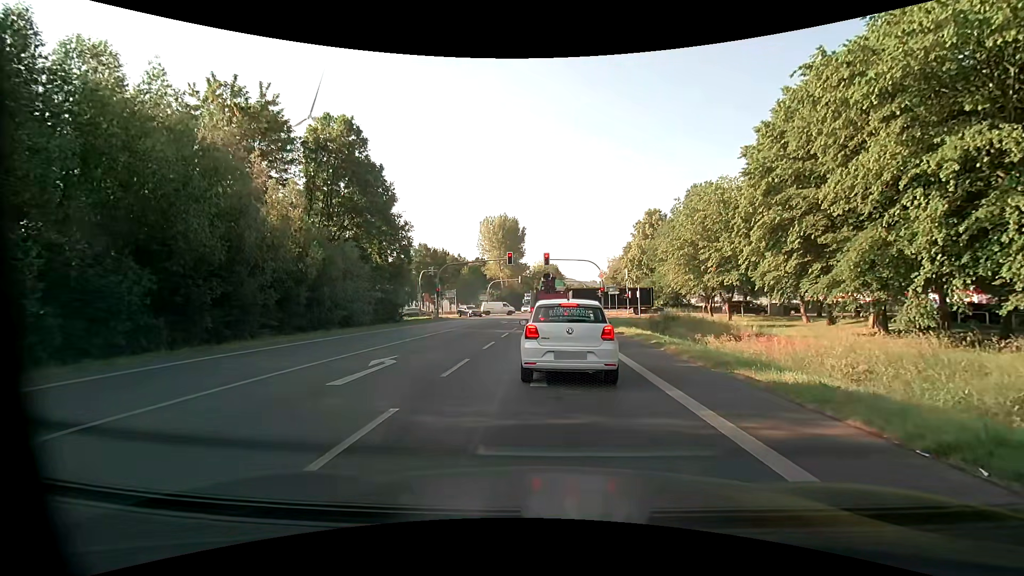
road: primary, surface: asphalt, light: Day
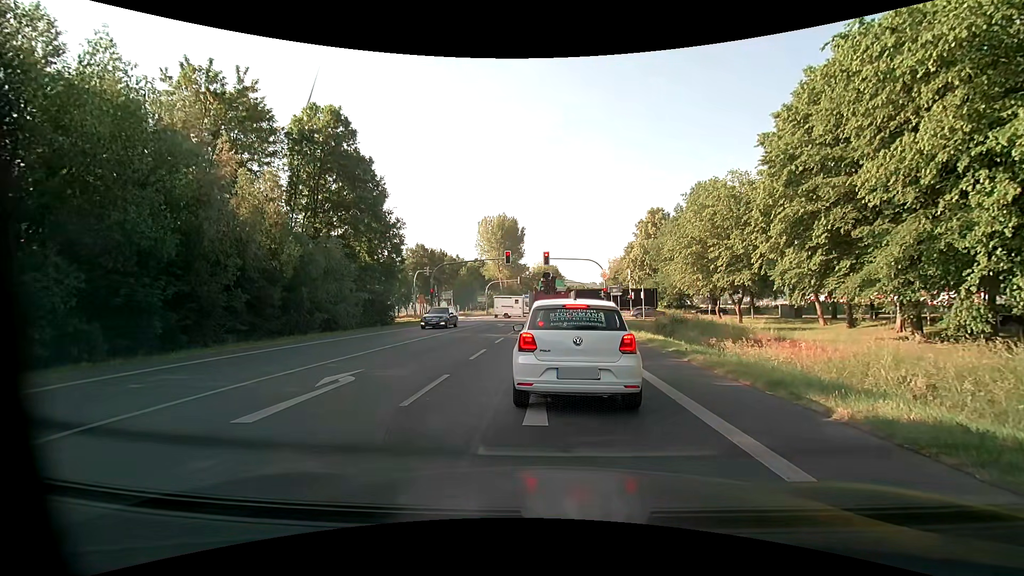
(-0.1, +2.5) m; -1°
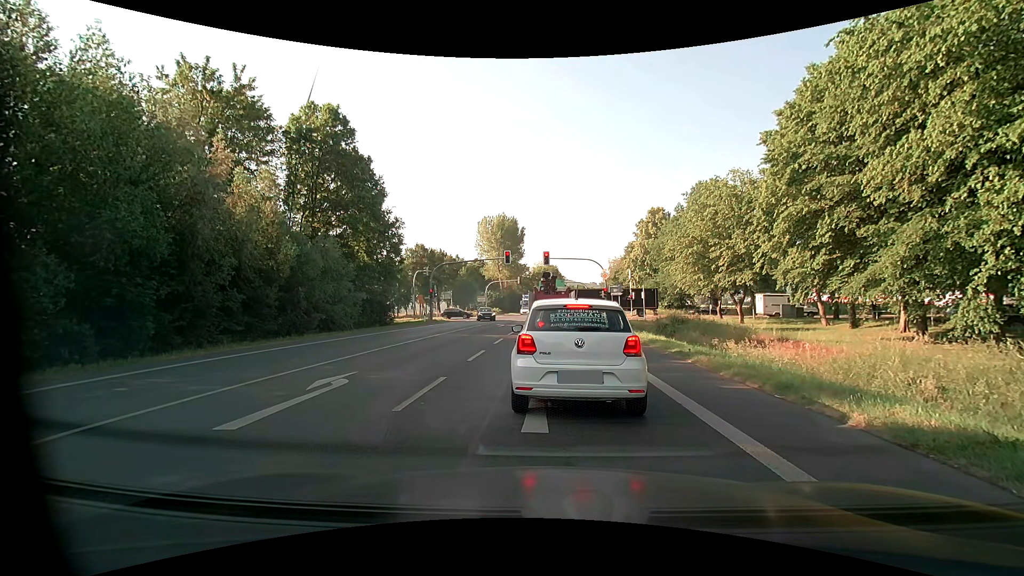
(0.0, +0.4) m; 0°
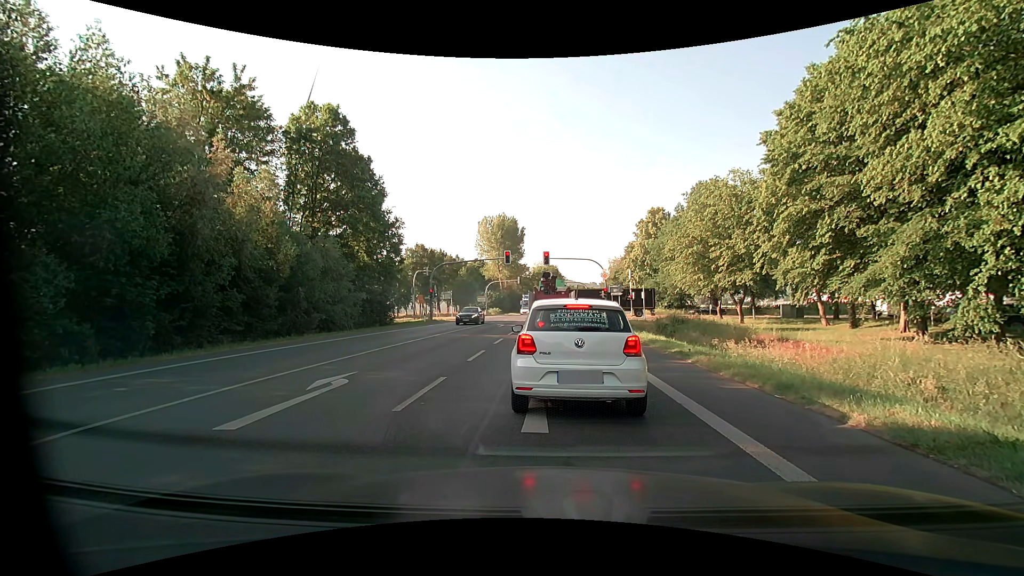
(0.0, 0.0) m; 0°
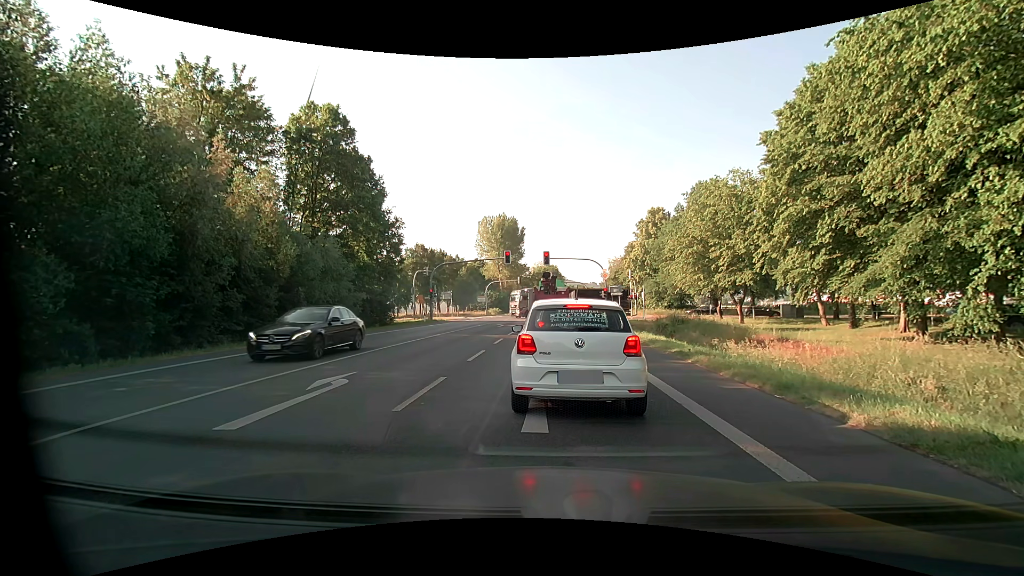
(0.0, 0.0) m; 0°
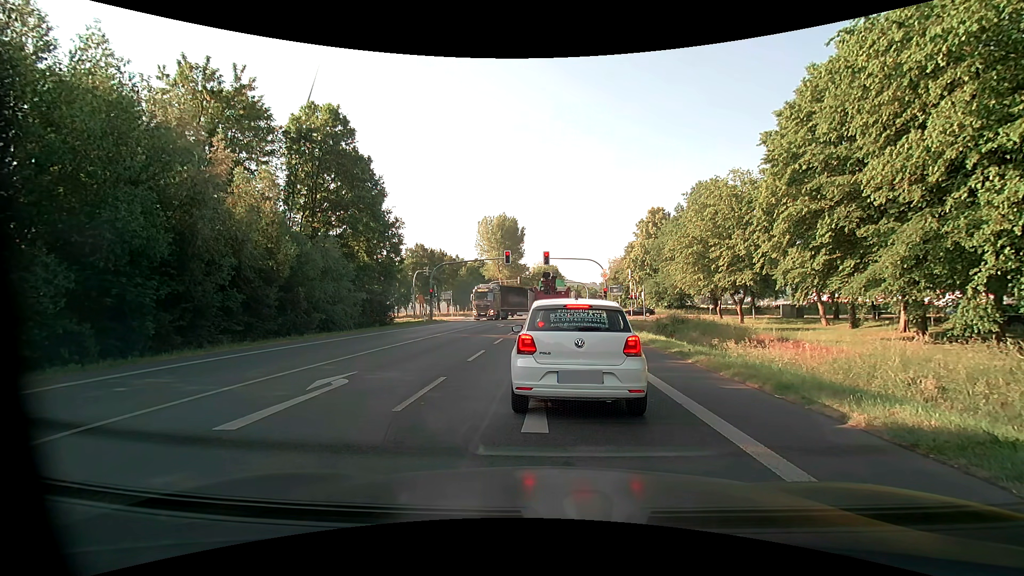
(0.0, 0.0) m; 0°
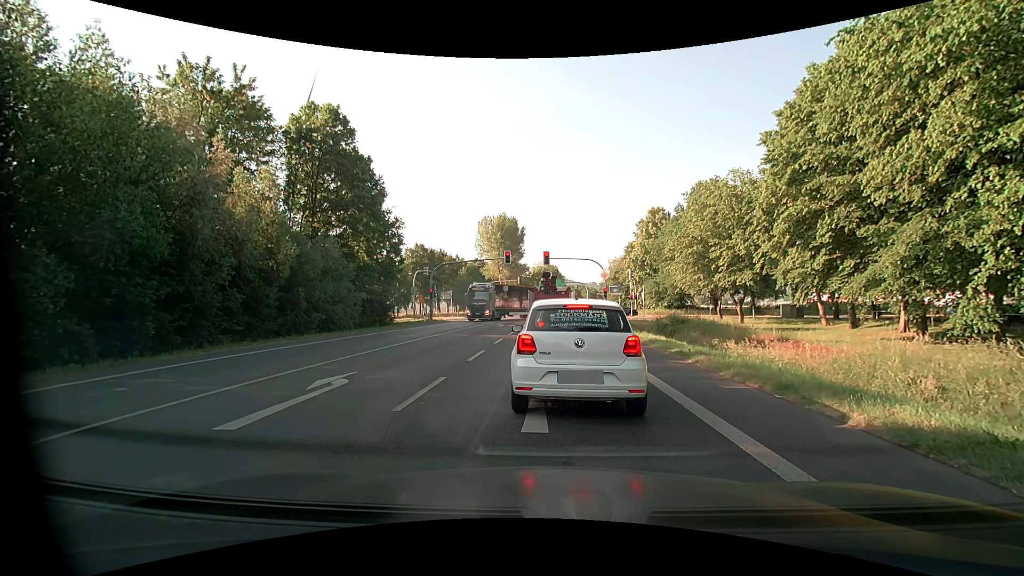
(0.0, 0.0) m; 0°
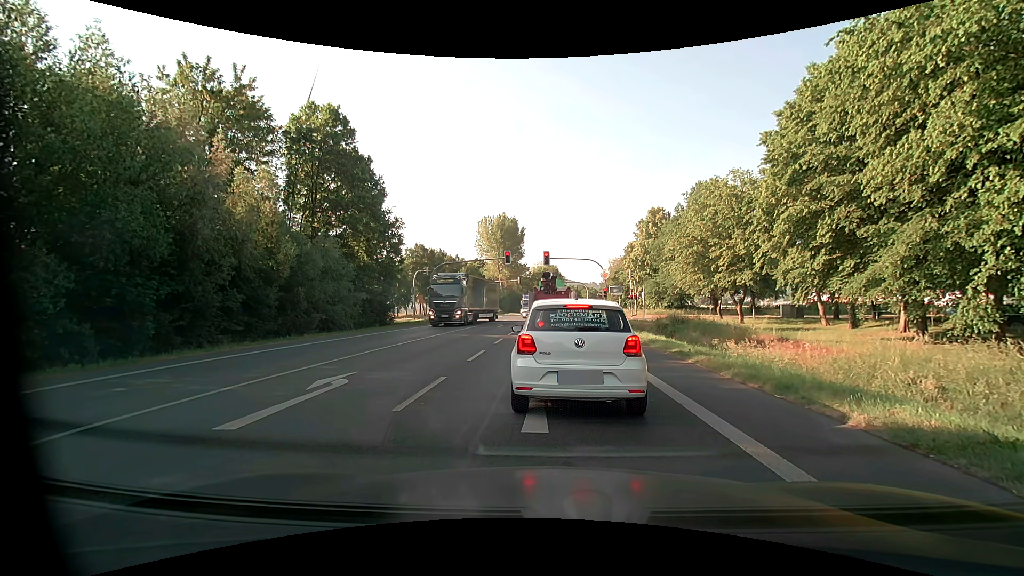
(0.0, 0.0) m; 0°
(0, +10) (0, +20) (0, +30) (0, +40) (+1, +50) (+1, +60) (+2, +70) (+2, +80) (+3, +90) (+3, +100) m
